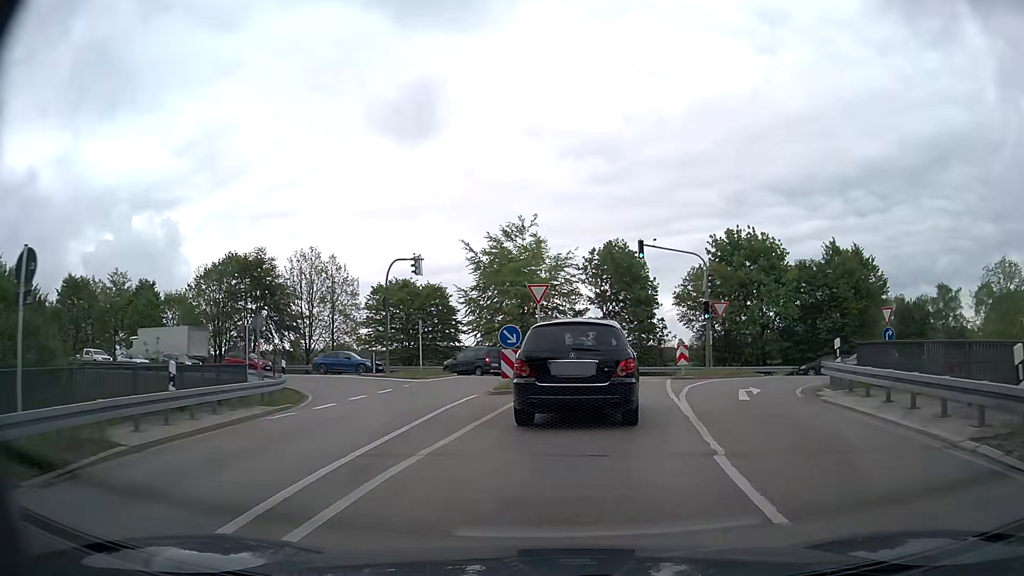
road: primary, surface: asphalt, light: Day
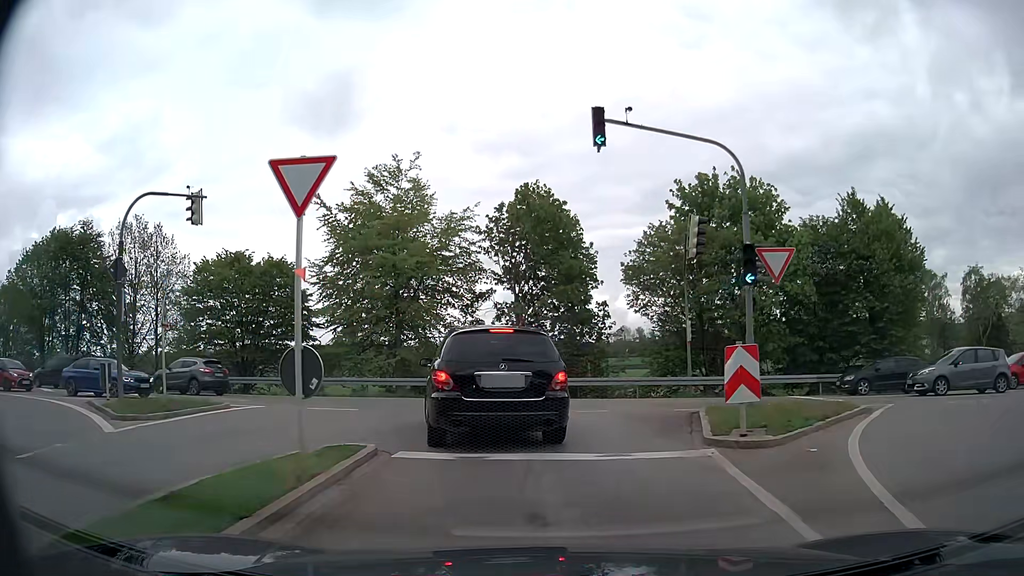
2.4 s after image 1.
(+1.6, +17.3) m; +9°
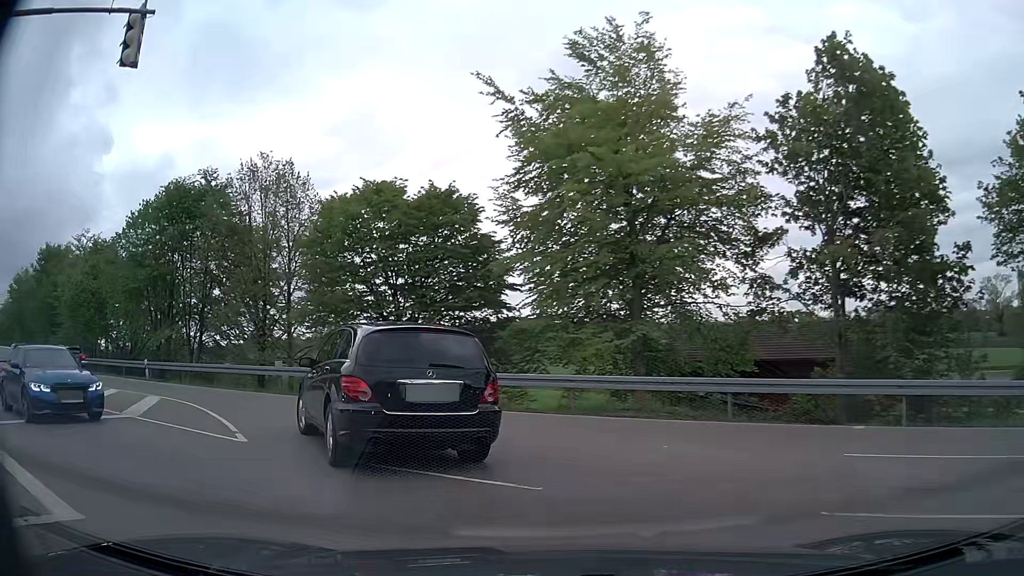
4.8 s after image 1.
(-1.7, +14.4) m; -21°
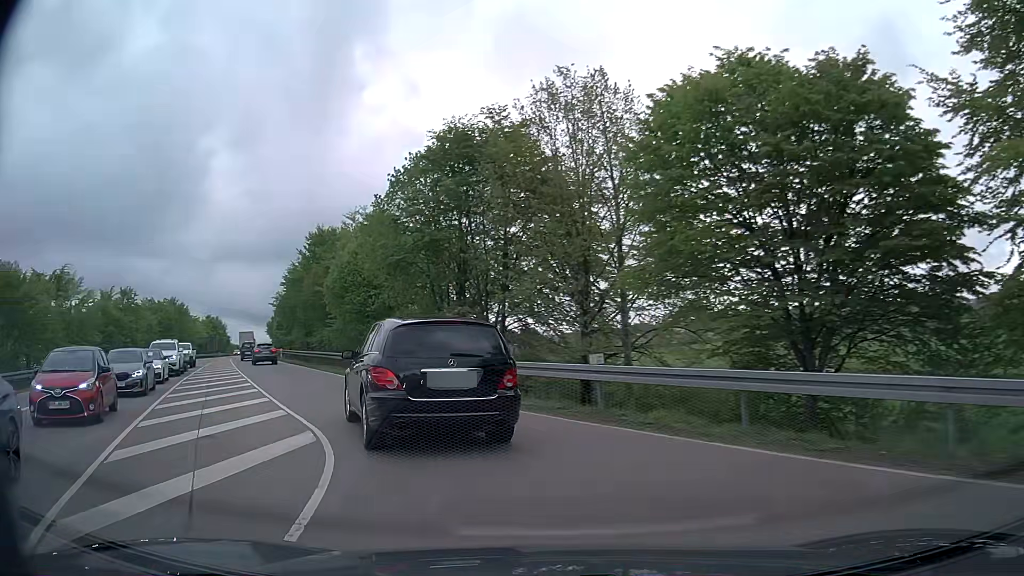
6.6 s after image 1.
(-2.7, +10.8) m; -29°
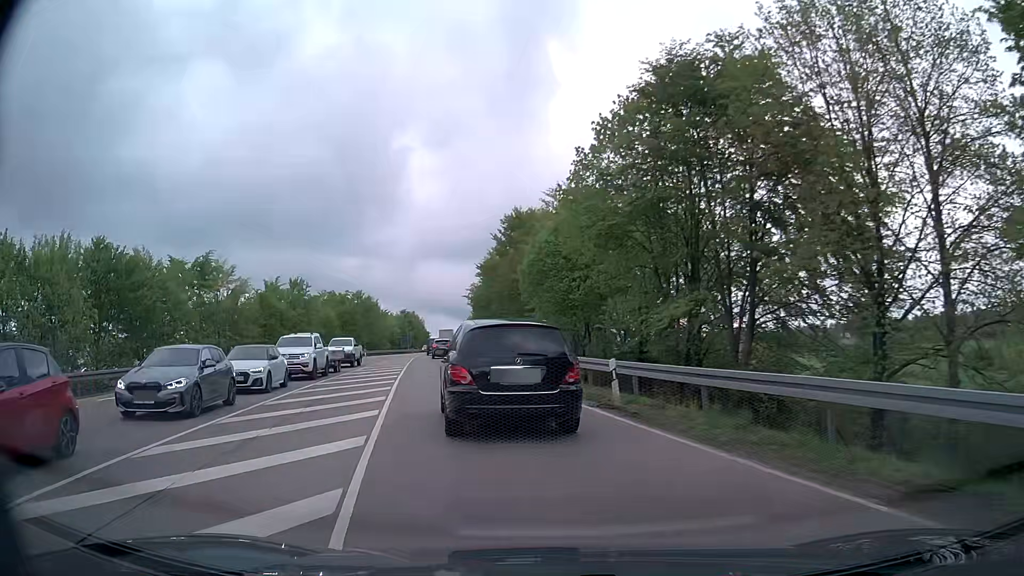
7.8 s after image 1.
(-1.4, +8.4) m; -18°
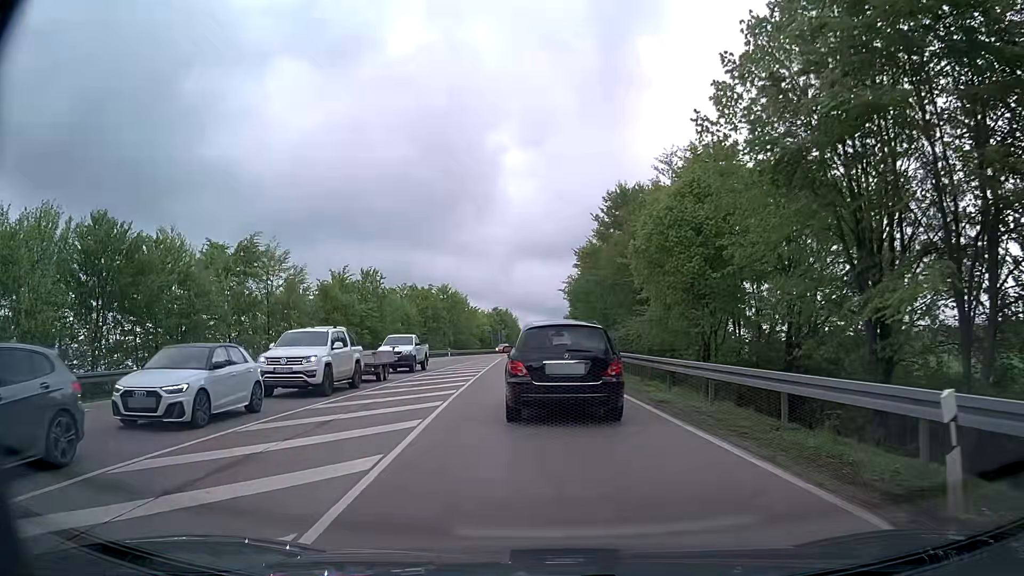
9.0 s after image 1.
(-0.9, +9.4) m; -9°
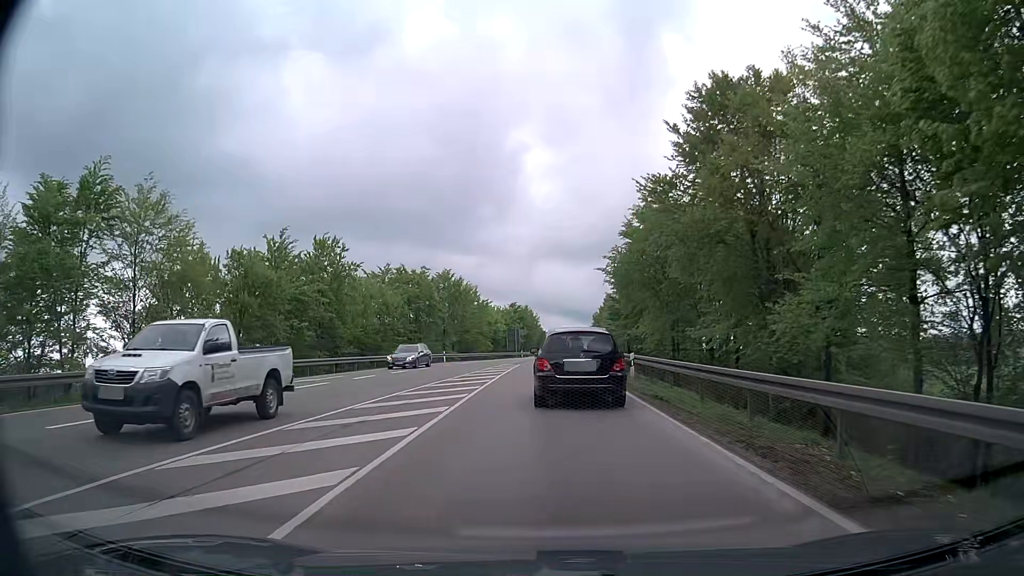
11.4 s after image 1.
(-0.6, +22.8) m; -2°
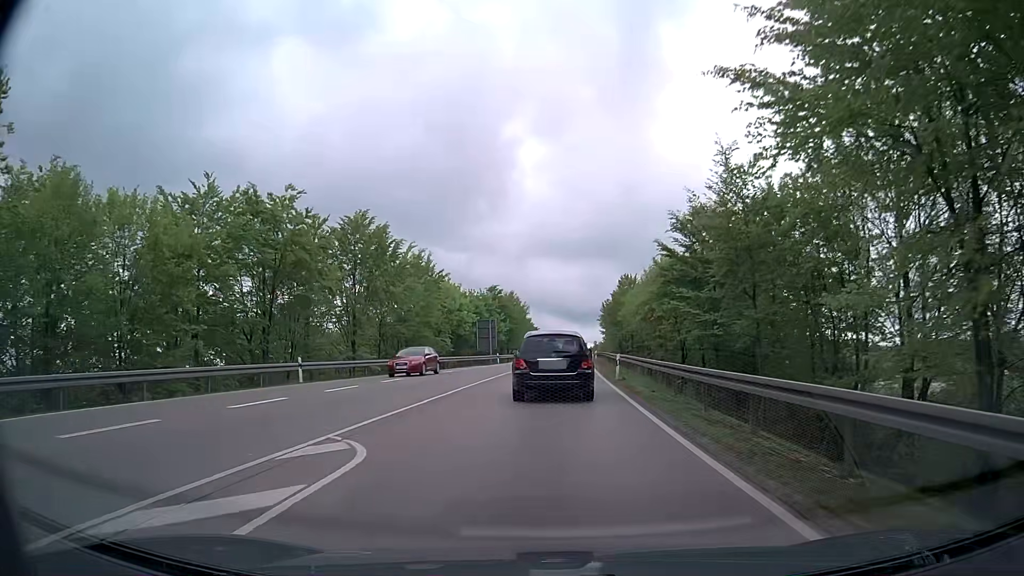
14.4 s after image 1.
(+0.3, +37.3) m; +1°
(0, +10) (0, +20) (0, +30) (0, +40) (+1, +50) (+1, +60) (+2, +70) (+2, +80) (+3, +90) (+3, +100) m
